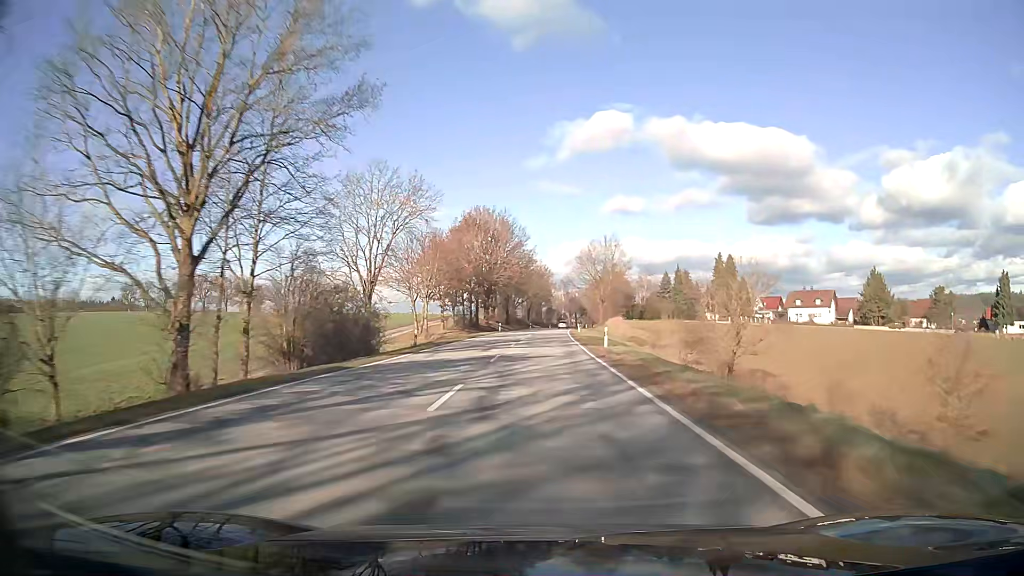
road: secondary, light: Day
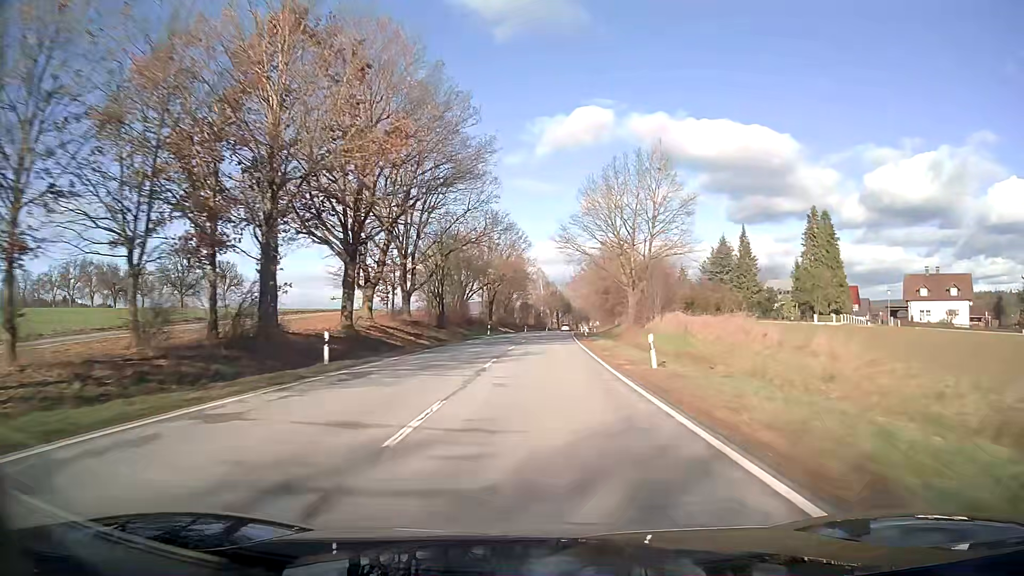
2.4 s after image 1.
(+1.2, +63.2) m; +2°
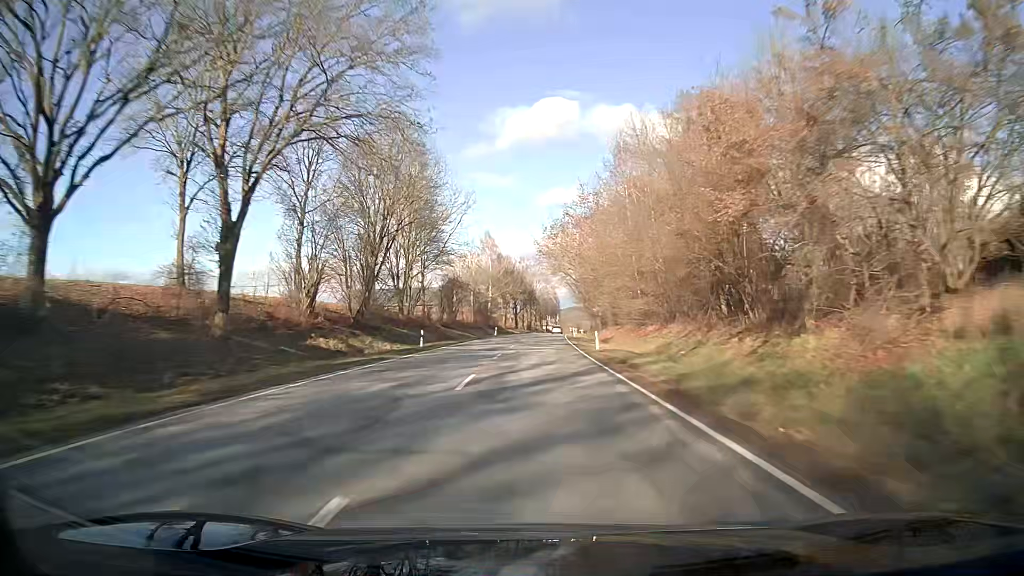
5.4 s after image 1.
(+2.6, +79.0) m; +4°
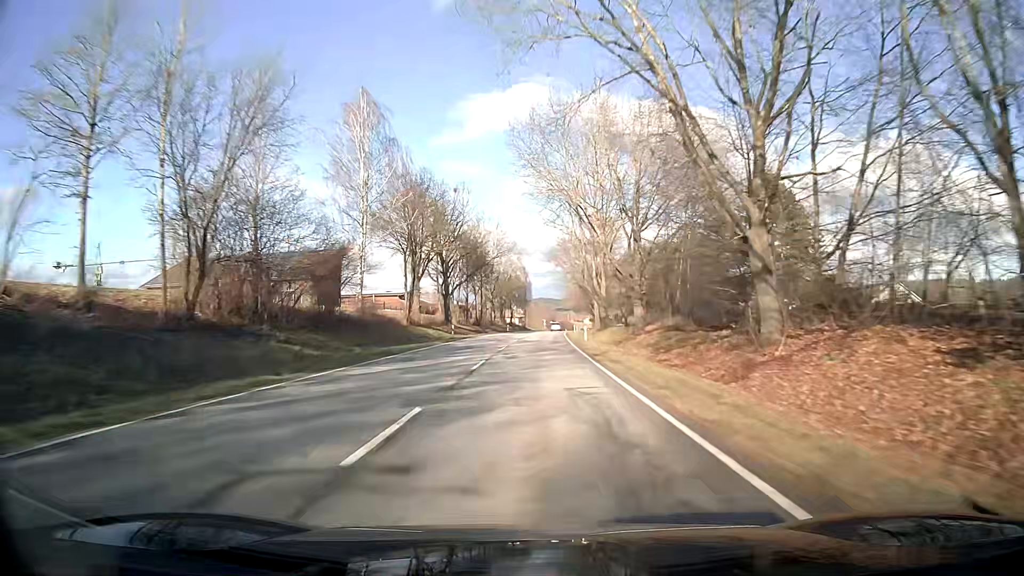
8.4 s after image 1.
(+1.8, +79.4) m; +3°
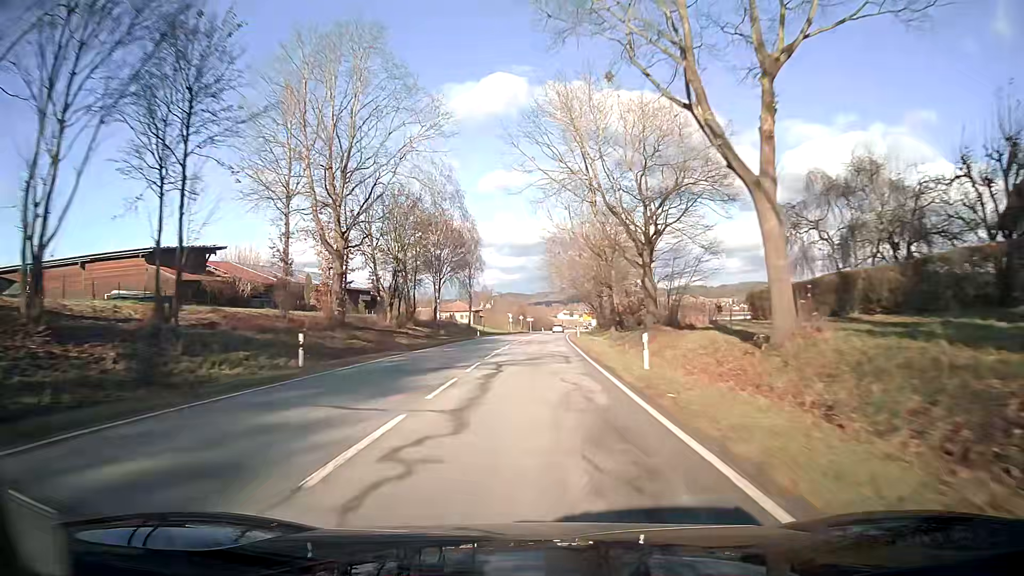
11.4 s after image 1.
(+1.9, +79.6) m; +2°
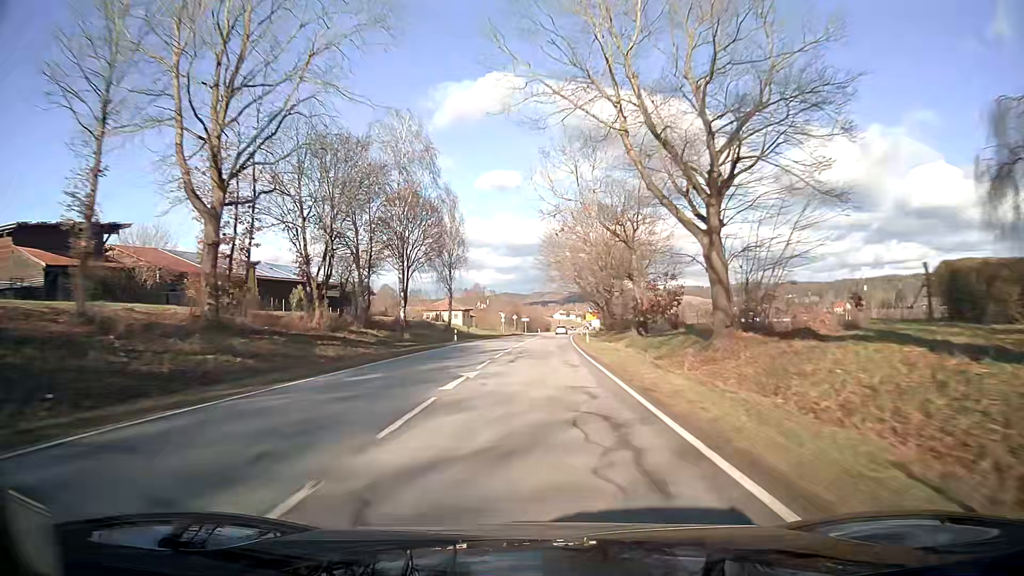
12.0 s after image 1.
(+0.1, +15.9) m; +1°
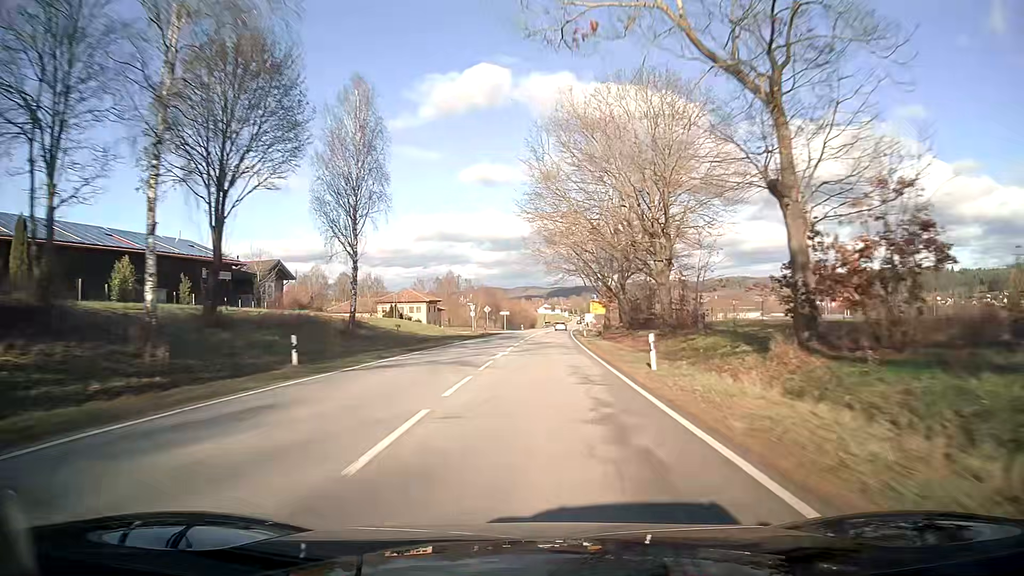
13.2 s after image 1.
(+0.4, +31.9) m; +1°
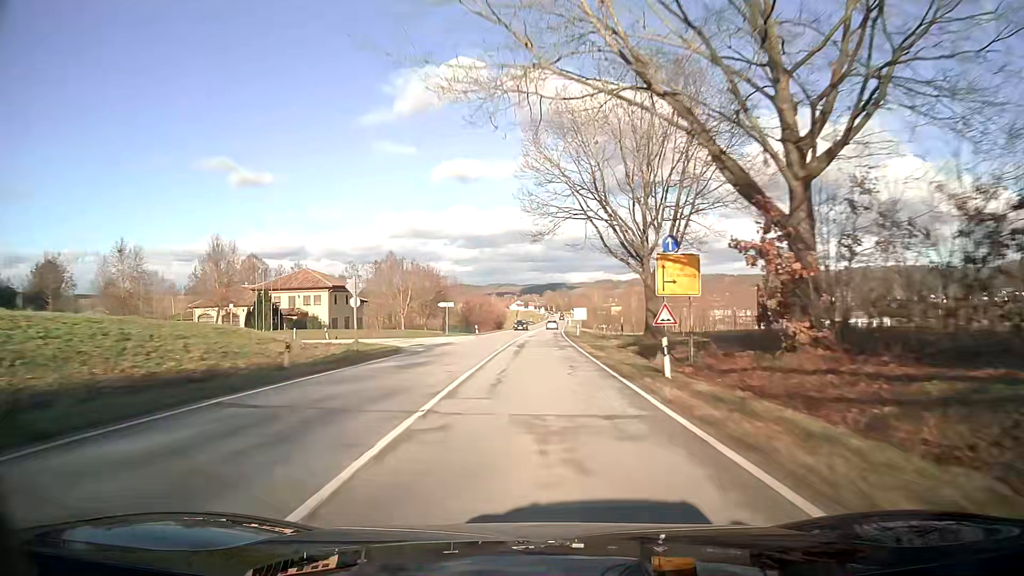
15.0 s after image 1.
(+0.9, +47.8) m; +2°
